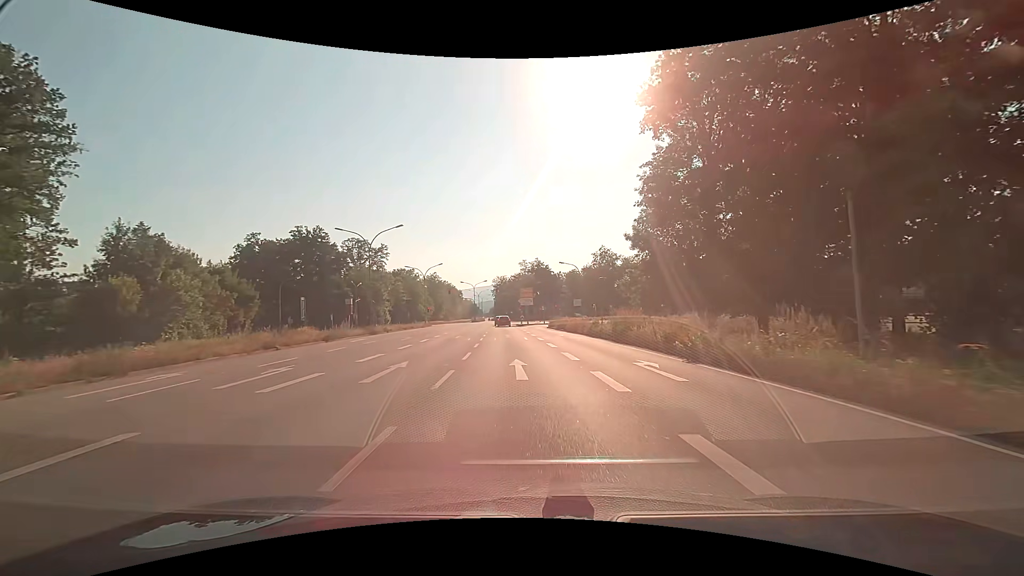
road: primary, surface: asphalt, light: Day
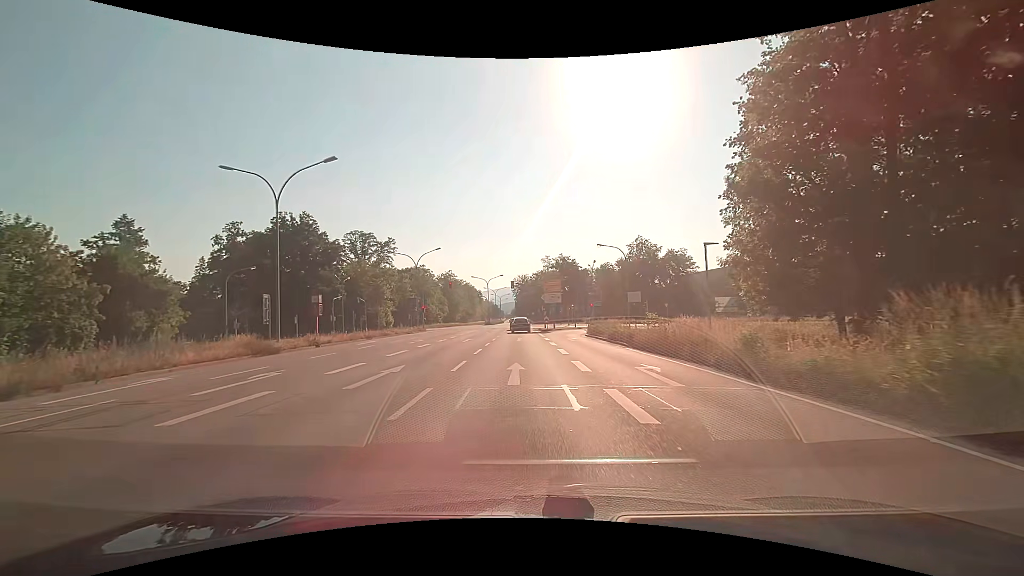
(-0.4, +20.5) m; -3°
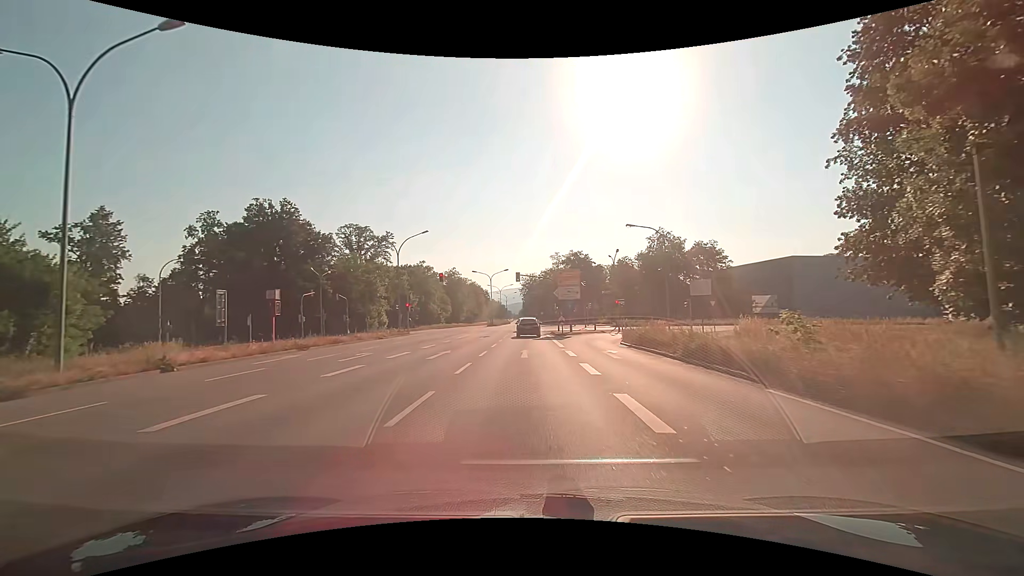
(-0.1, +12.4) m; -1°
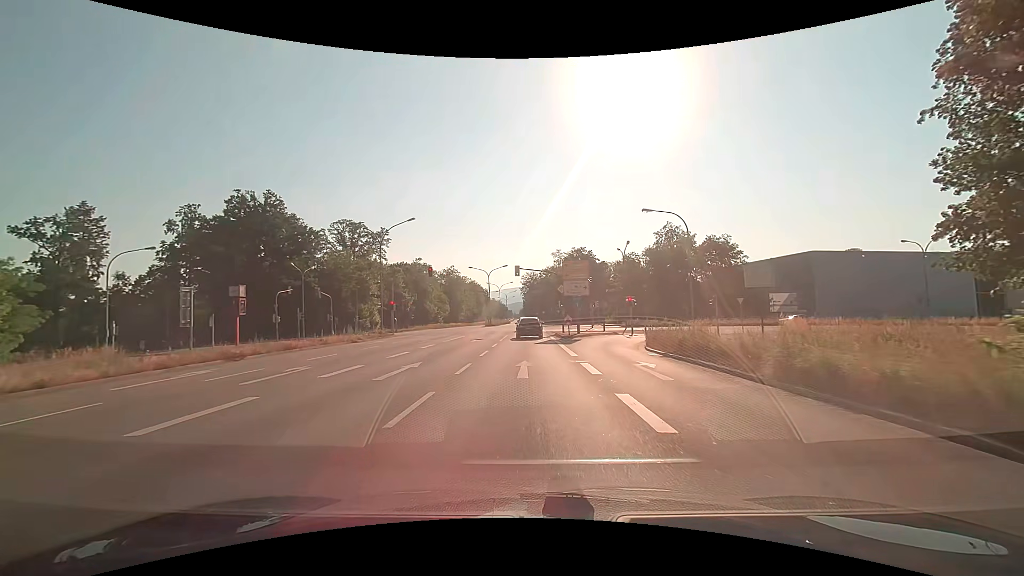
(0.0, +6.1) m; 0°
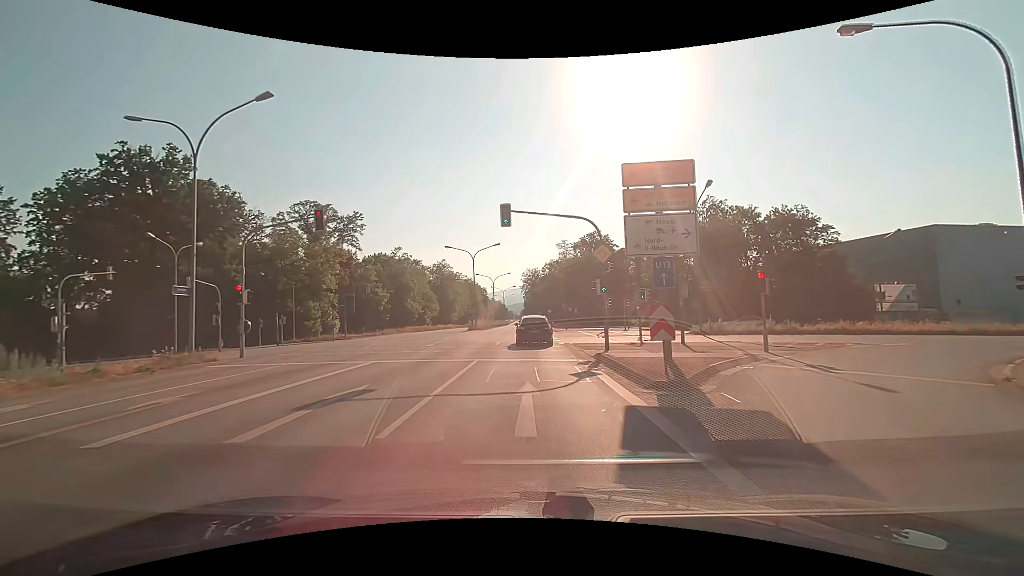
(+0.1, +24.7) m; 0°
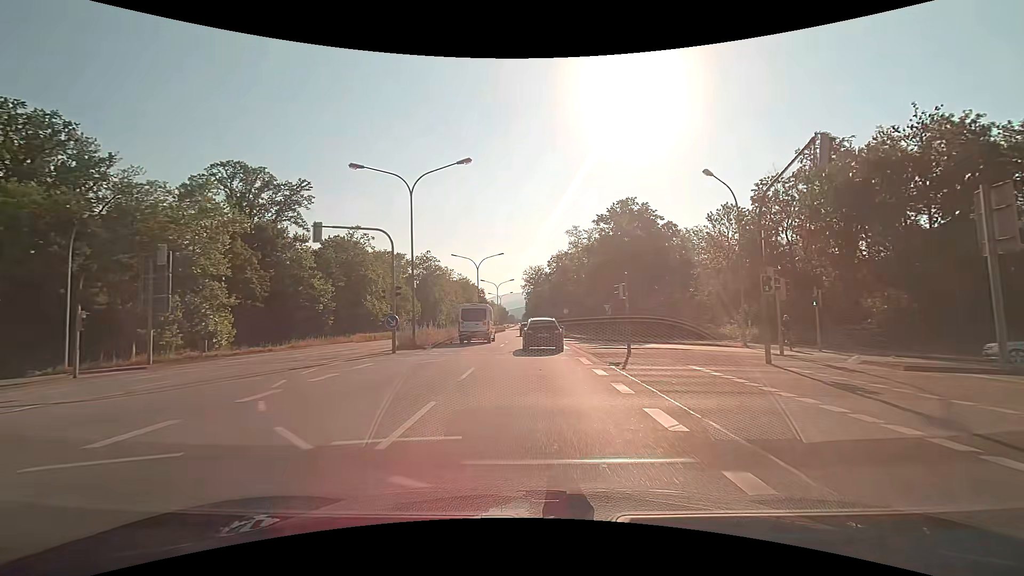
(-0.2, +32.4) m; 0°
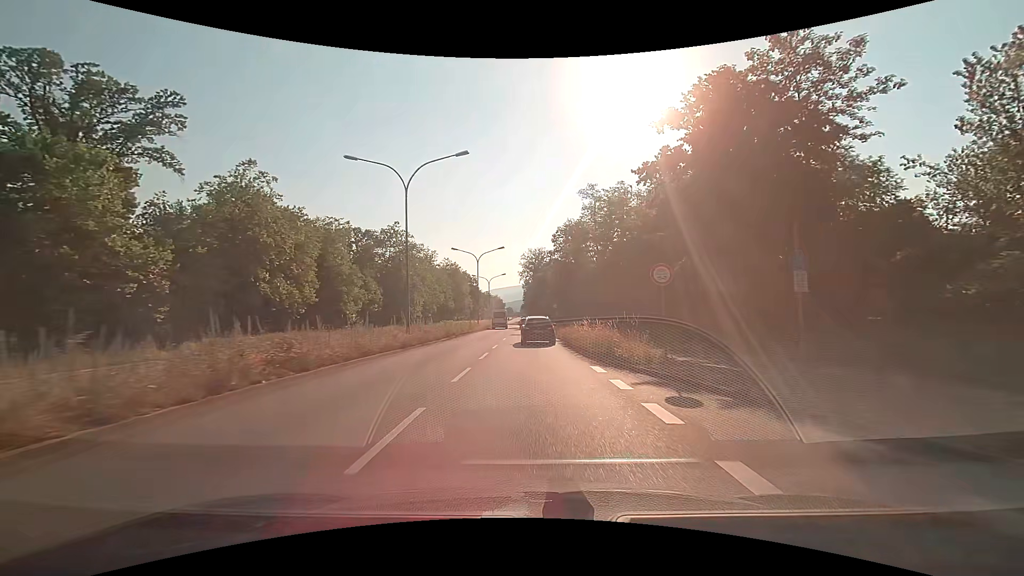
(0.0, +35.5) m; 0°
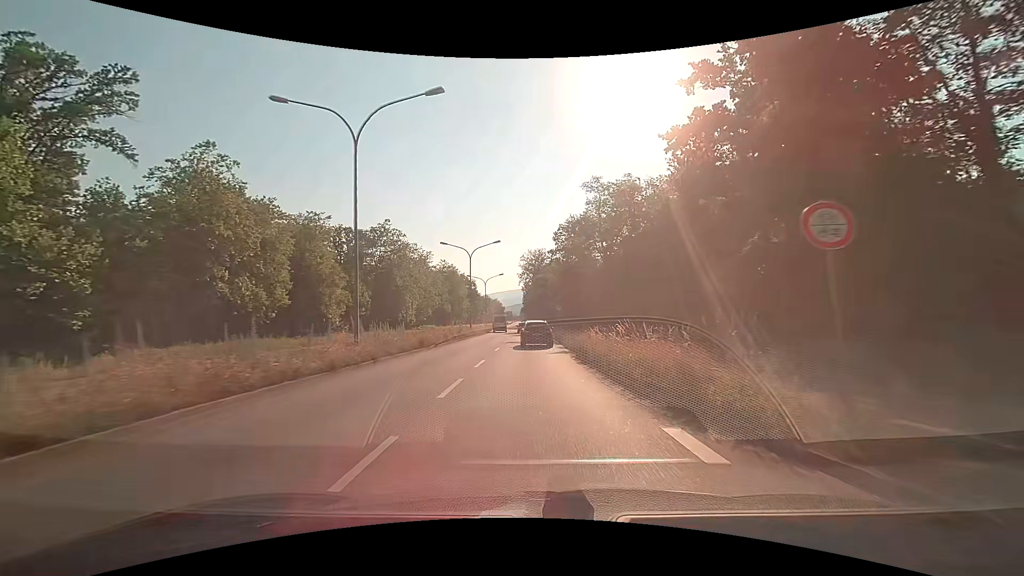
(0.0, +7.6) m; 0°
(0, +10) (0, +20) (0, +30) (0, +40) (0, +50) (0, +60) (0, +70) (-1, +80) (-1, +90) (-2, +100) m
